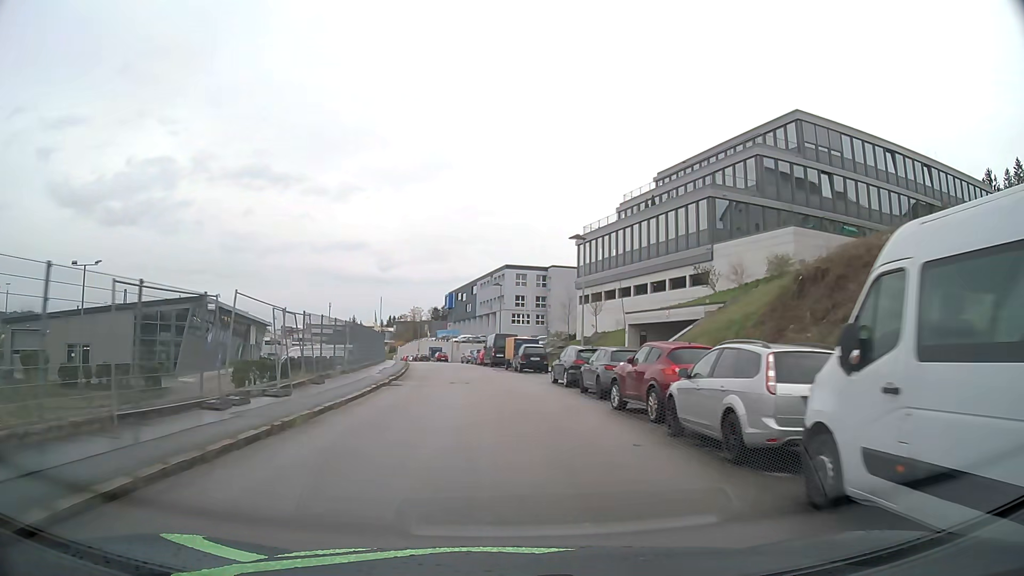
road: residential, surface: asphalt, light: Day
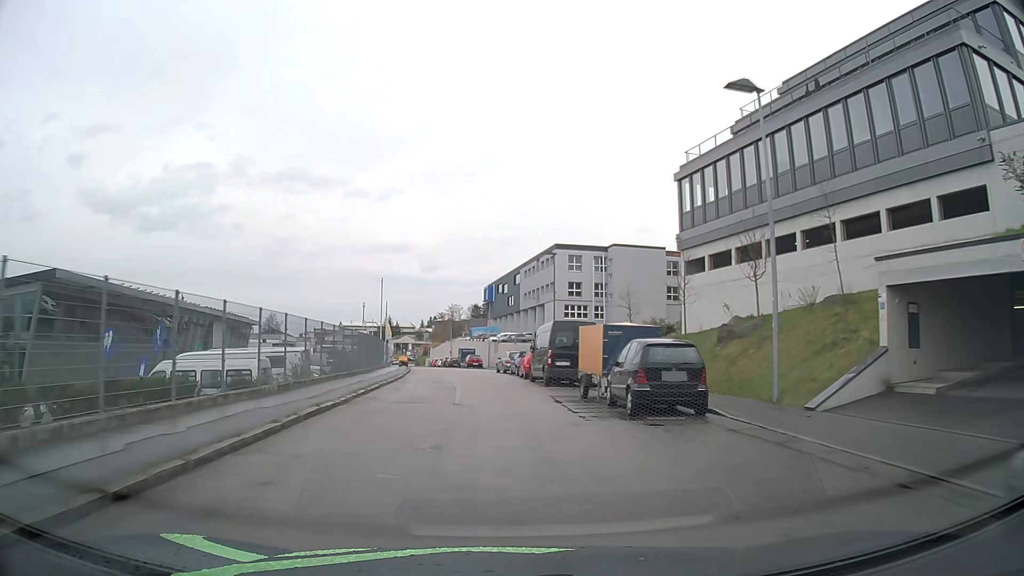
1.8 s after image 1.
(-0.6, +24.1) m; -3°
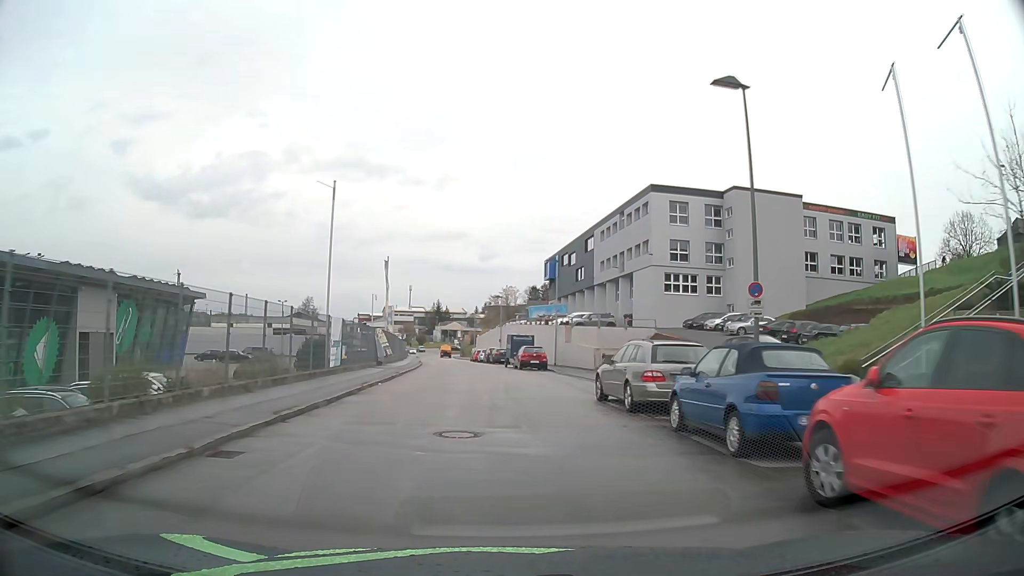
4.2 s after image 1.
(-1.5, +30.5) m; -5°
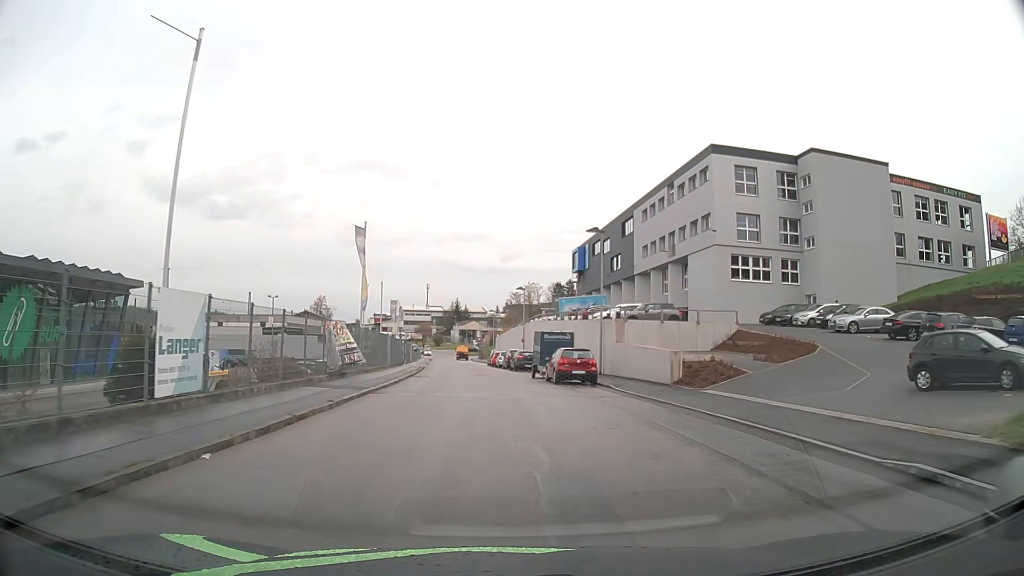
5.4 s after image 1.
(-0.2, +14.0) m; -1°
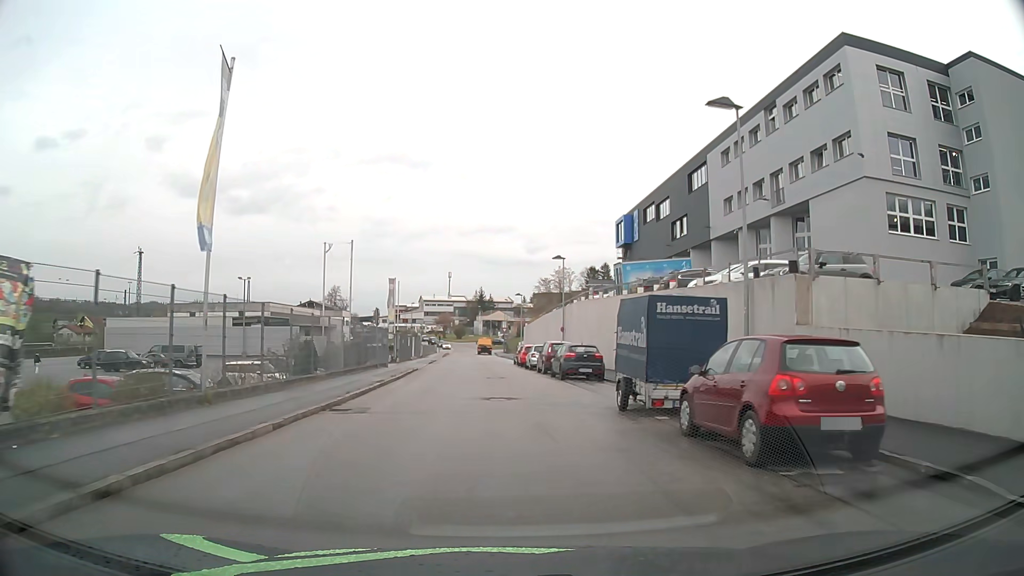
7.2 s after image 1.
(-0.6, +19.6) m; -3°
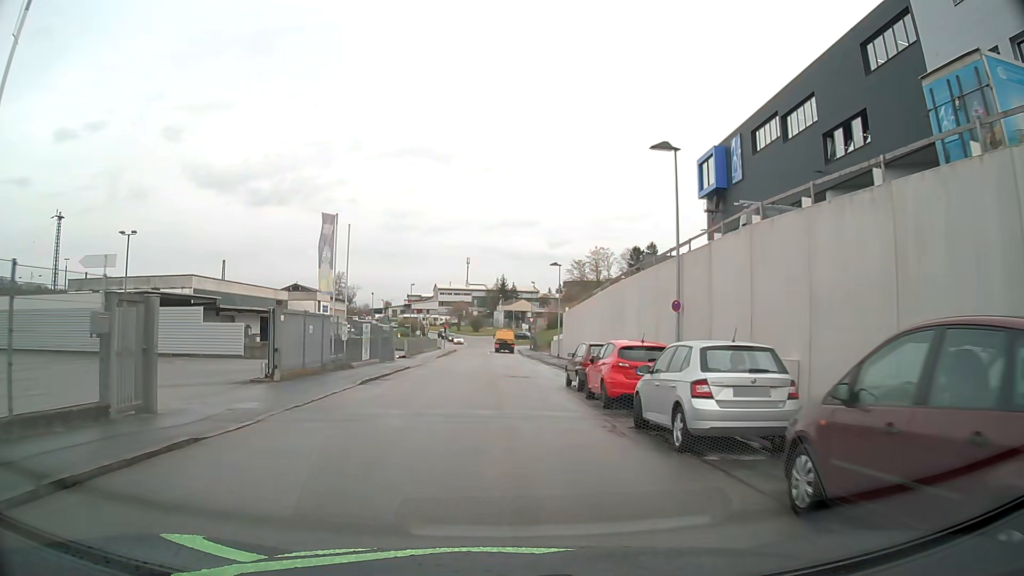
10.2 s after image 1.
(-0.7, +29.5) m; -2°
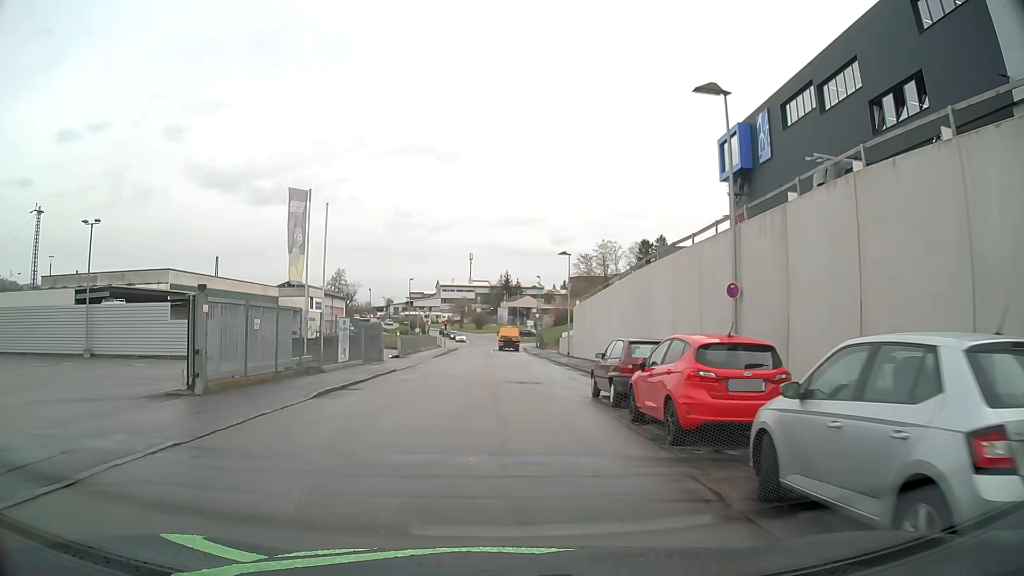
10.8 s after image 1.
(0.0, +5.5) m; 0°
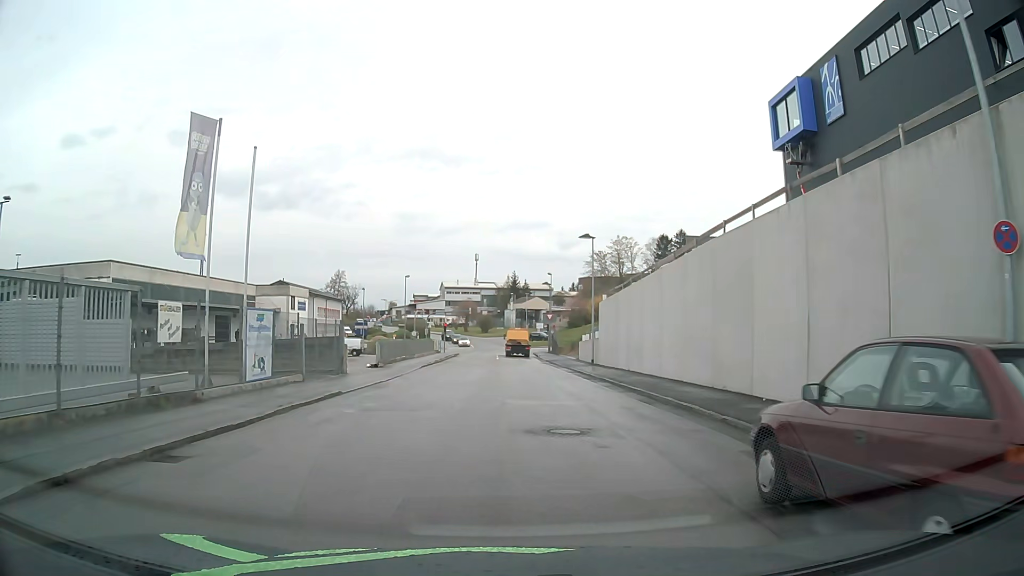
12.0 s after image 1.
(0.0, +10.6) m; 0°
(0, +10) (0, +20) (0, +30) (+1, +40) (+1, +50) (+1, +60) (0, +70) (0, +80) (-3, +89) (-11, +95) m
